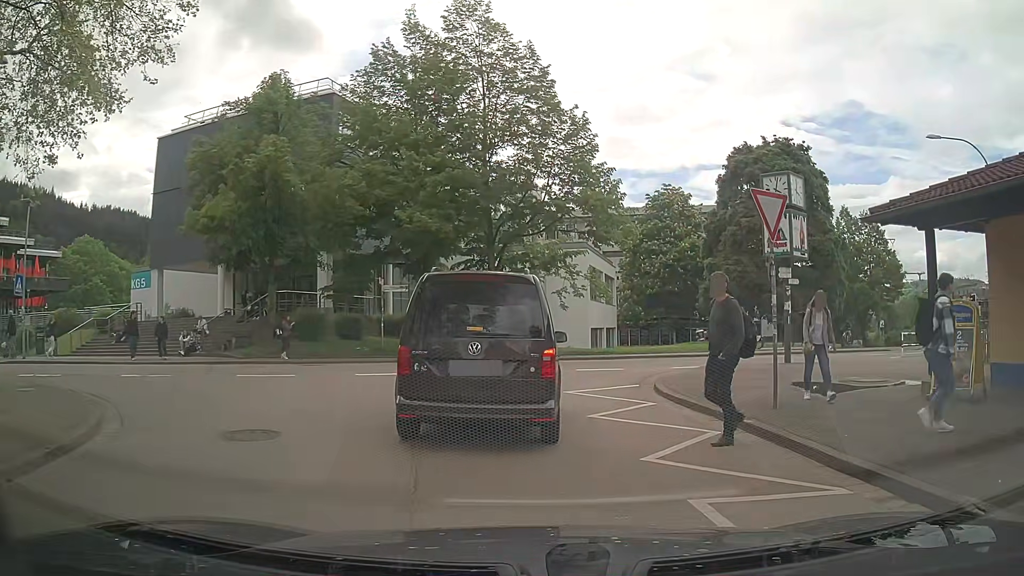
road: residential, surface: asphalt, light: Day
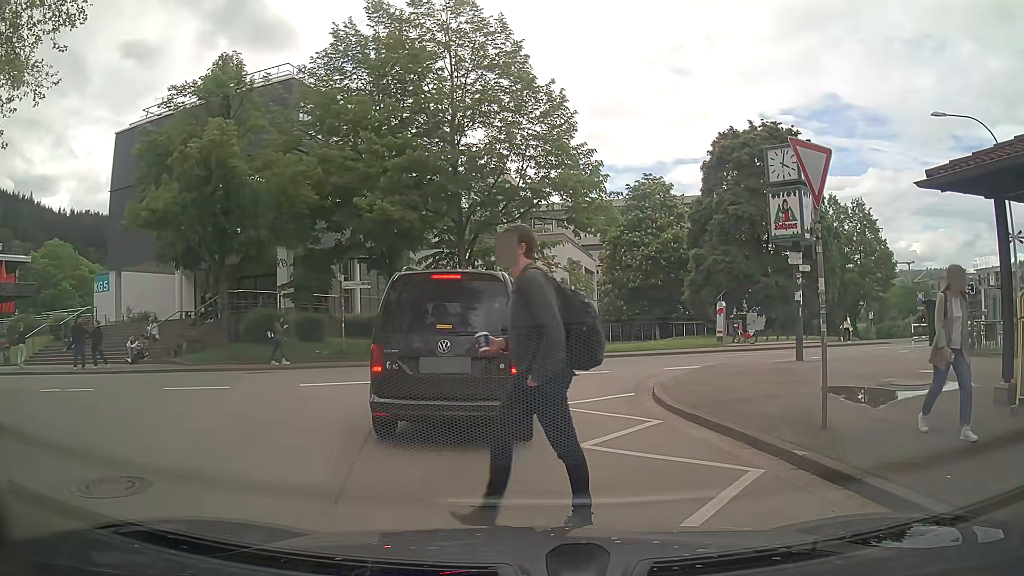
(0.0, +2.4) m; +2°
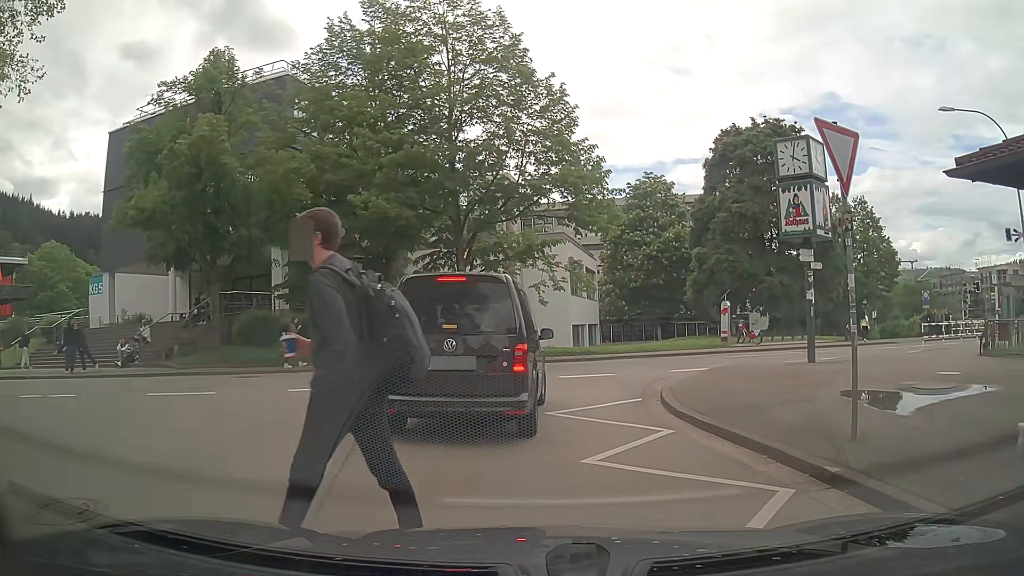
(0.0, +0.7) m; 0°
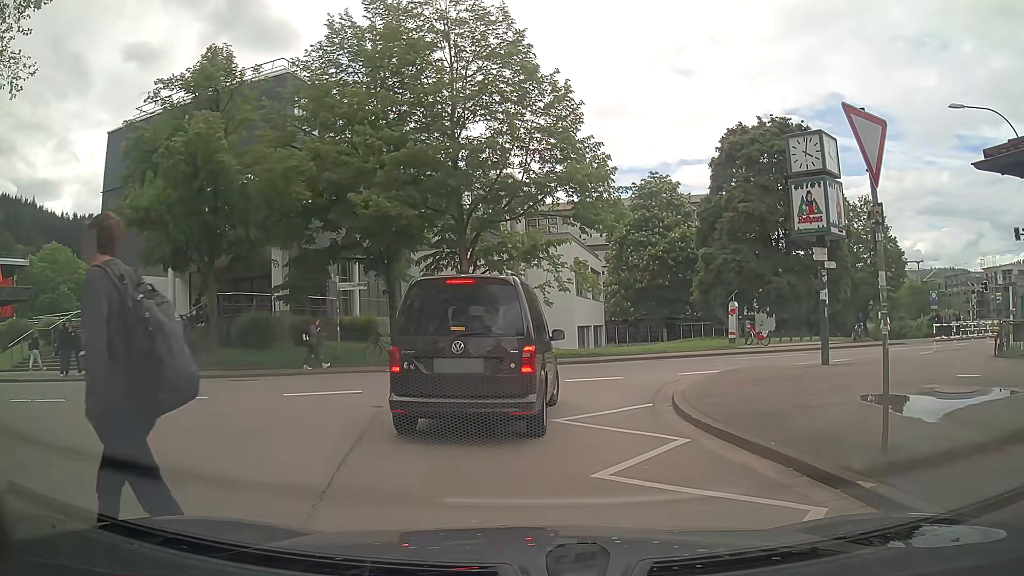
(0.0, +0.5) m; 0°
